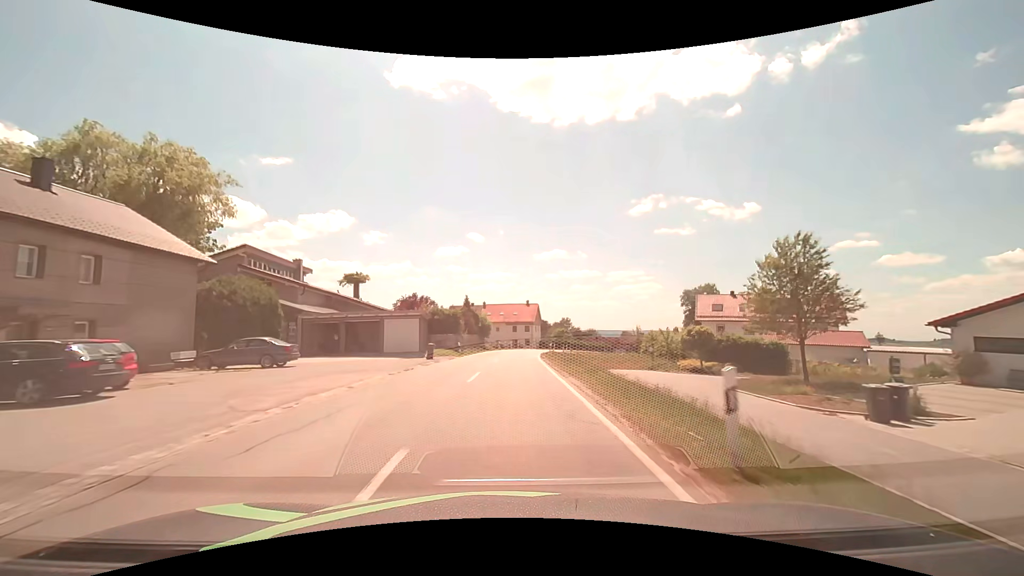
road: secondary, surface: asphalt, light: Day
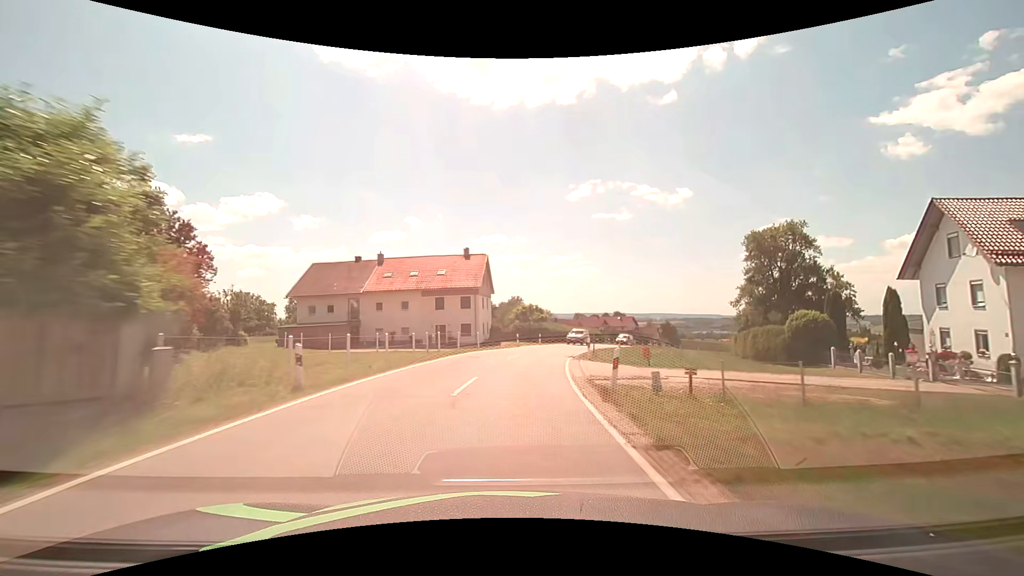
(+2.2, +53.3) m; +7°
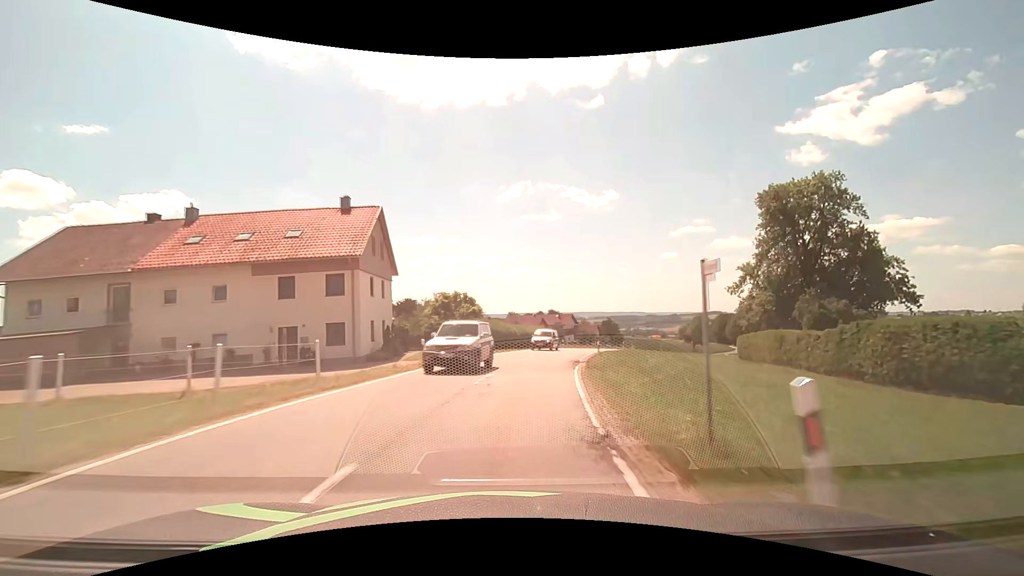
(+1.3, +21.5) m; +7°
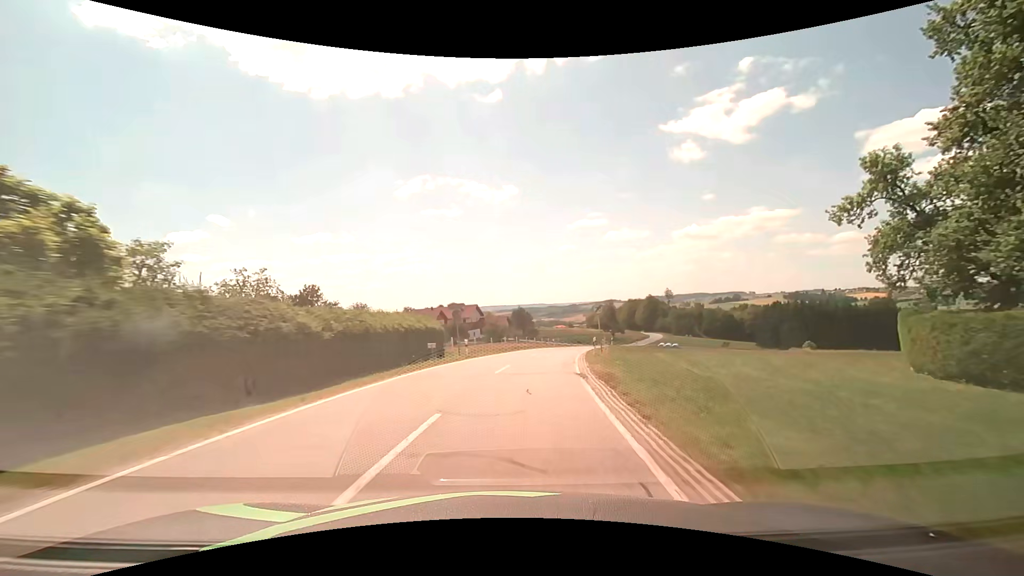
(+3.5, +32.1) m; +11°
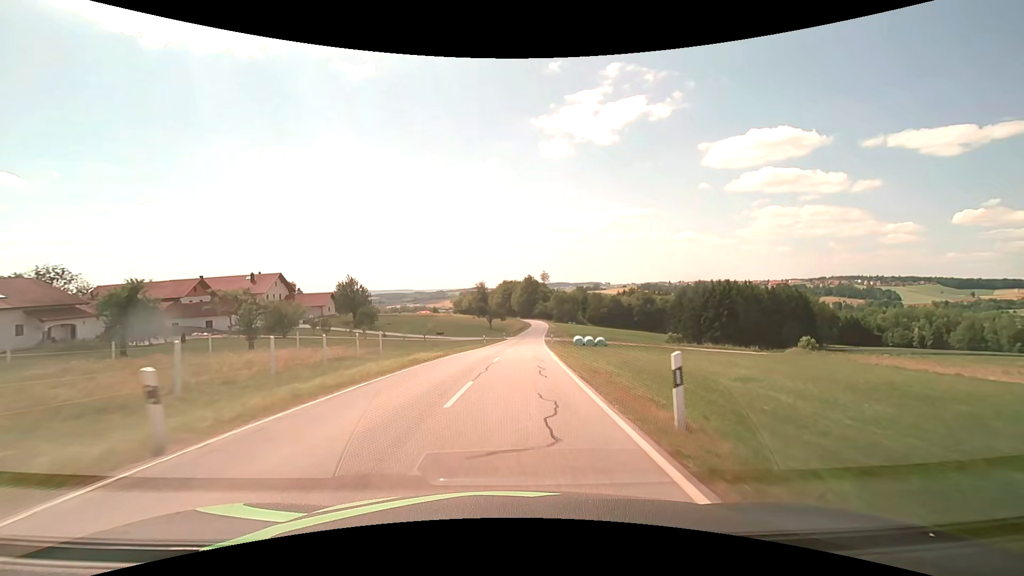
(+8.2, +53.2) m; +15°
(0, +10) (0, +20) (+1, +30) (+2, +40) (+2, +50) (+3, +60) (+4, +70) (+4, +80) (+5, +90) (+6, +100) m
